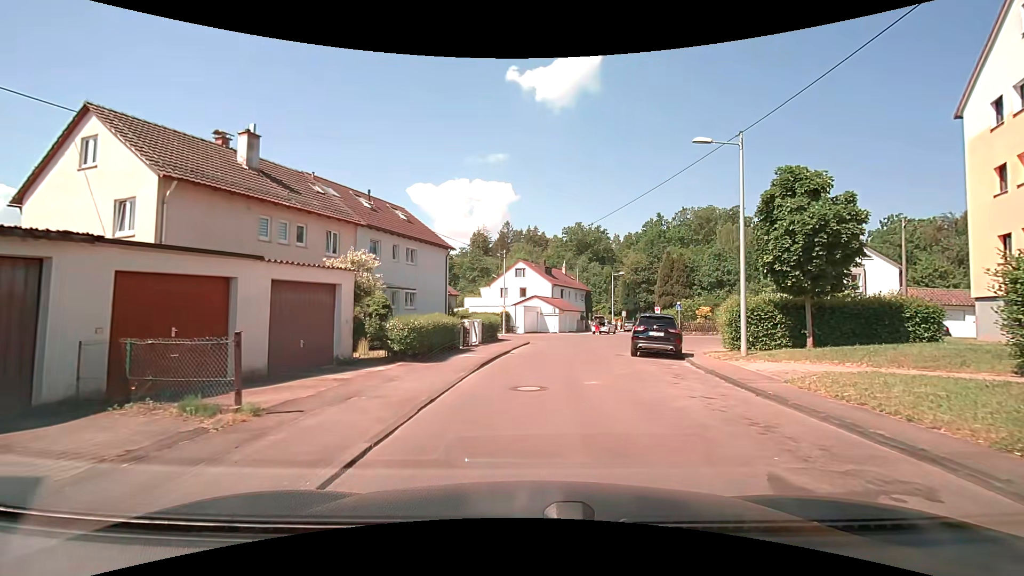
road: residential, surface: asphalt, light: Day
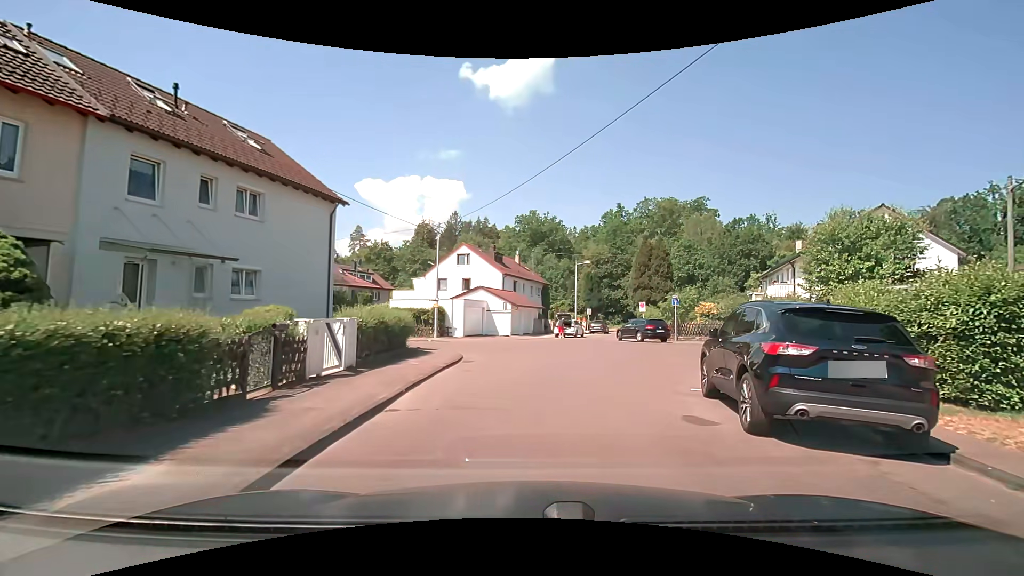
(+0.3, +13.1) m; +5°
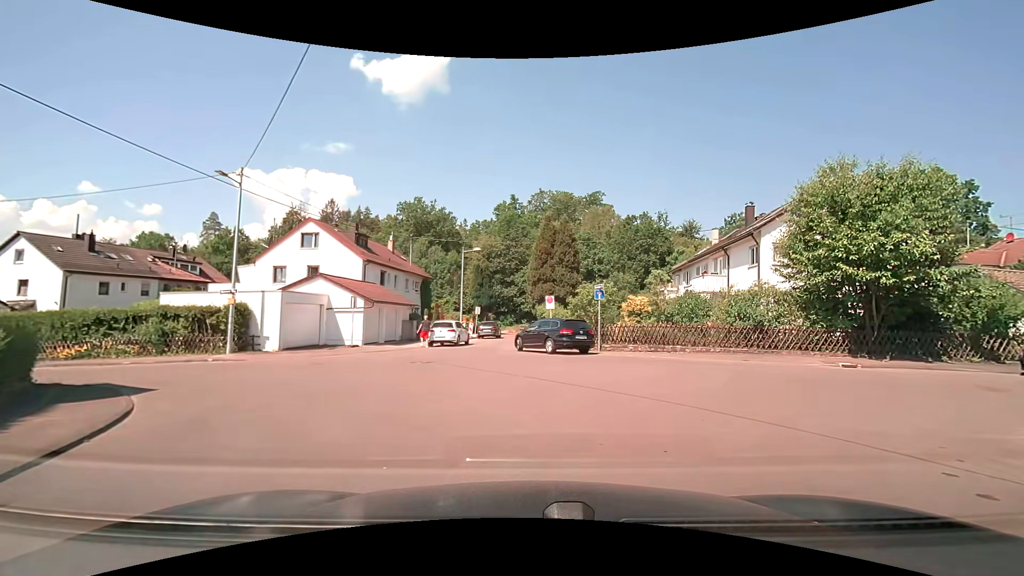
(+1.2, +11.3) m; +14°
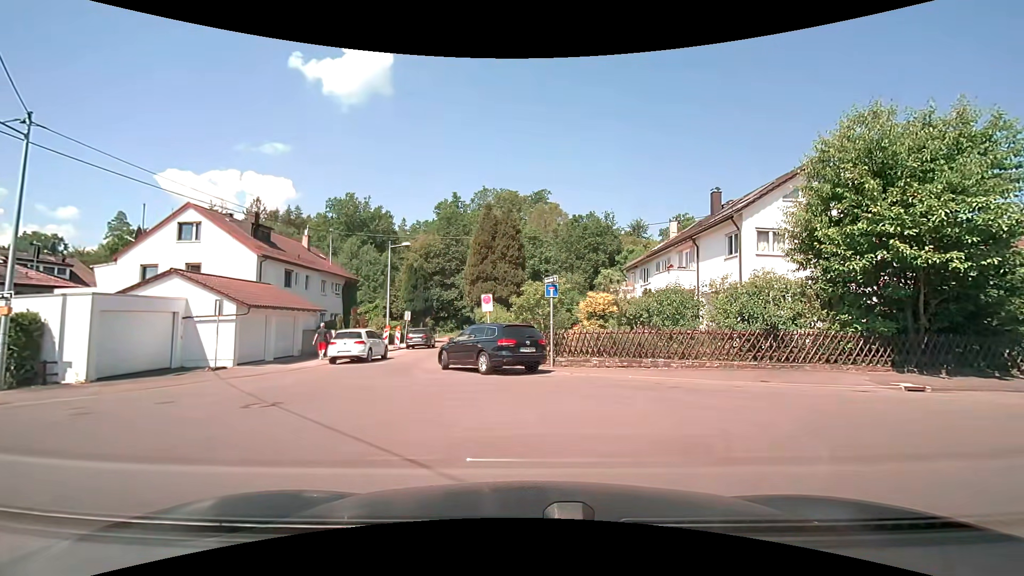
(+0.3, +5.9) m; +6°
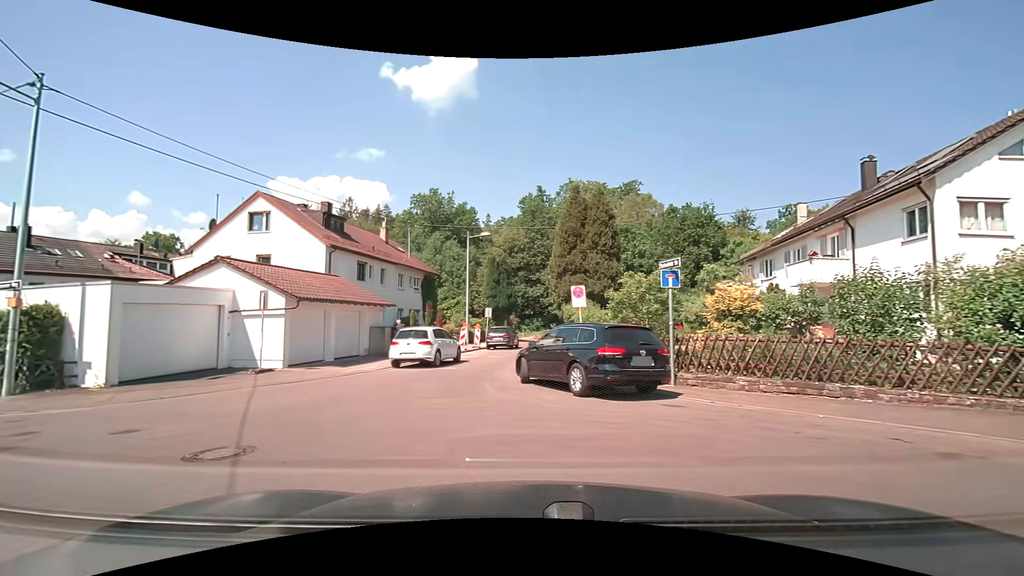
(-0.1, +4.3) m; -10°
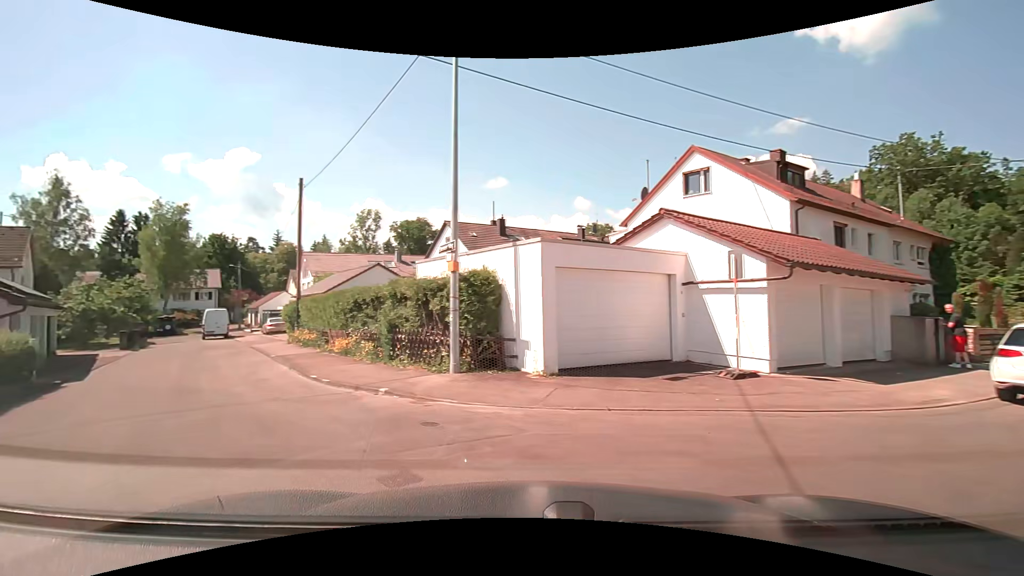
(-2.7, +6.4) m; -45°
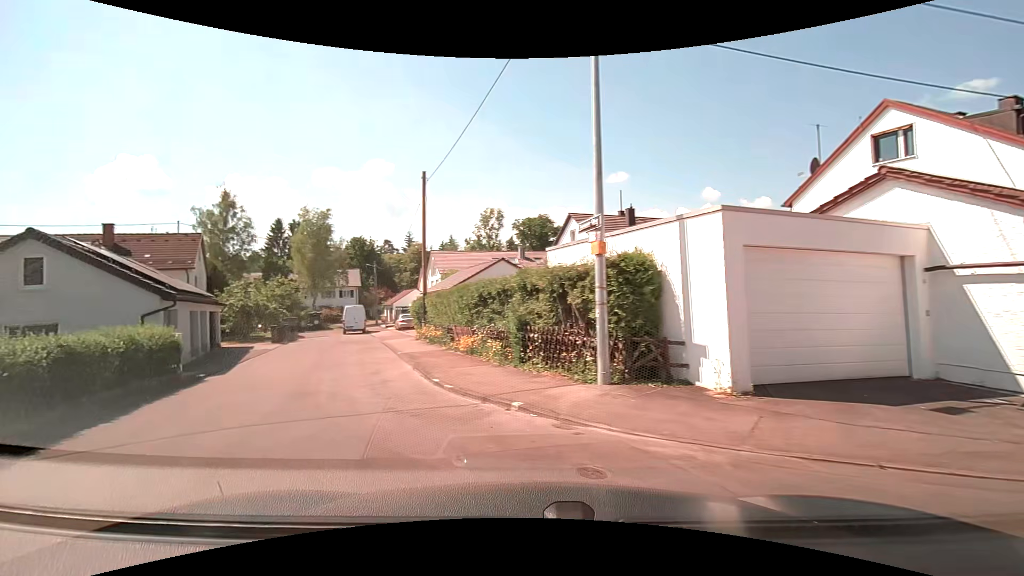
(-0.3, +2.3) m; -13°
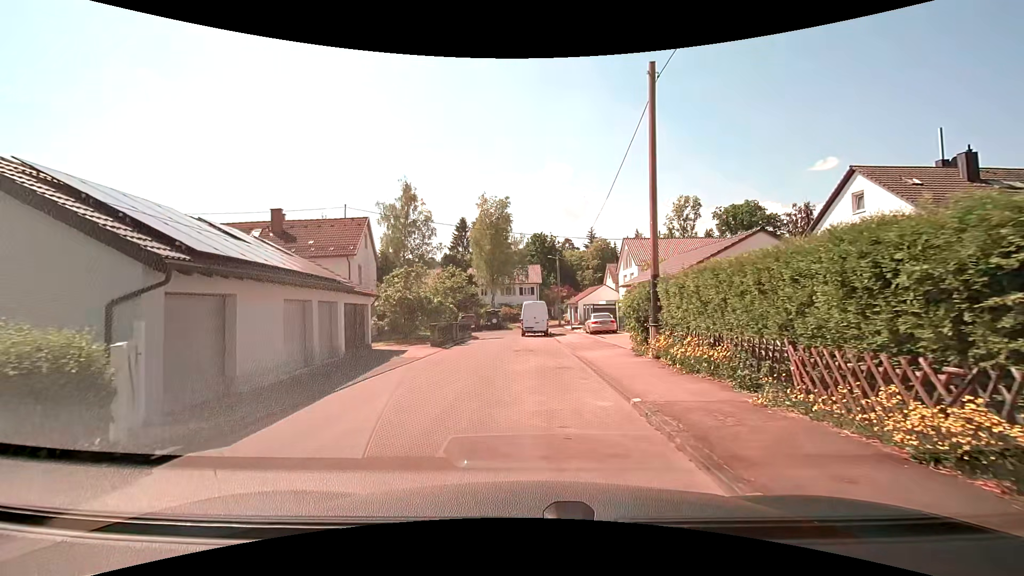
(-3.2, +10.2) m; -23°
